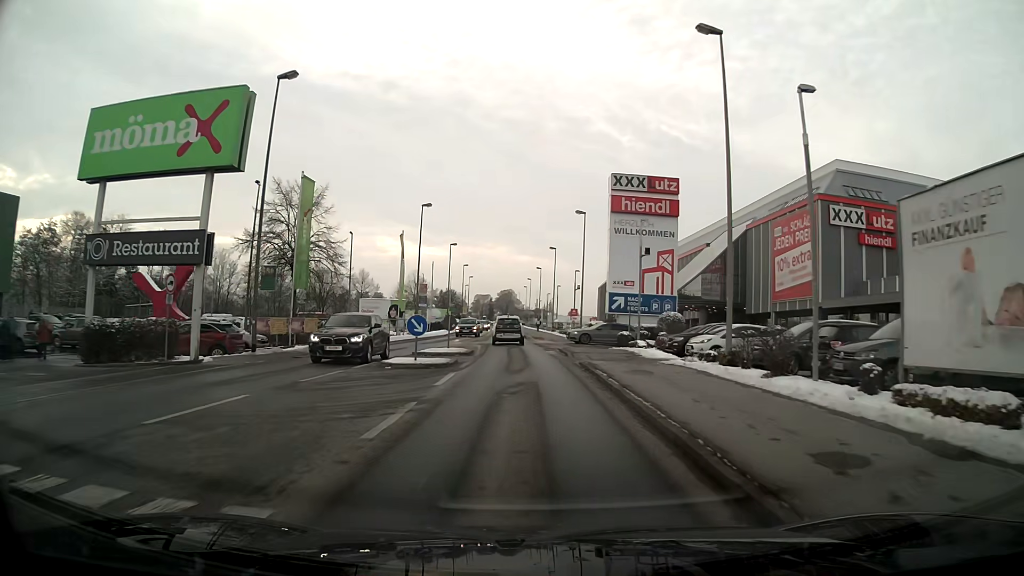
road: tertiary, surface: asphalt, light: Day
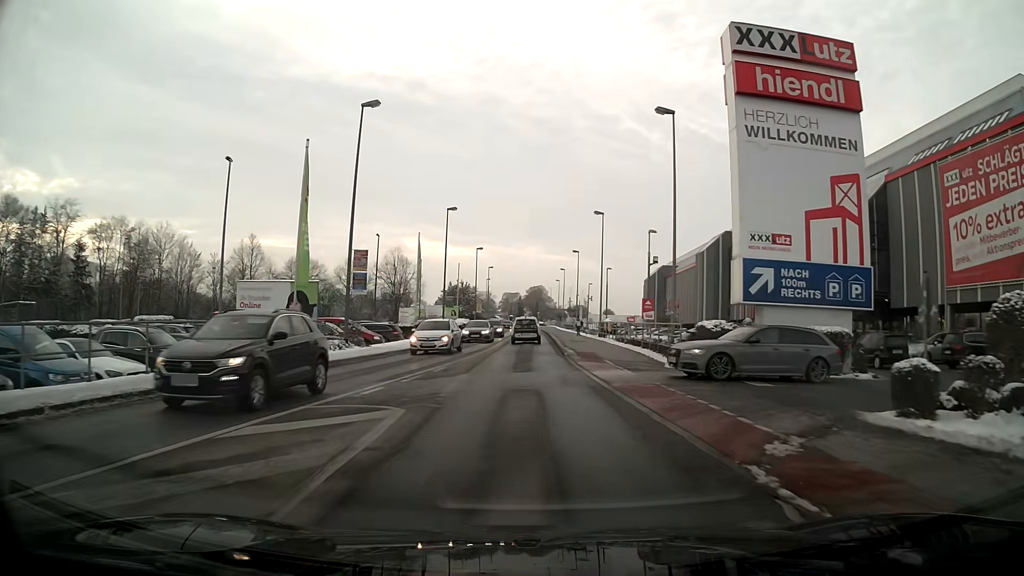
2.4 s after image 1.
(-0.5, +26.2) m; -3°
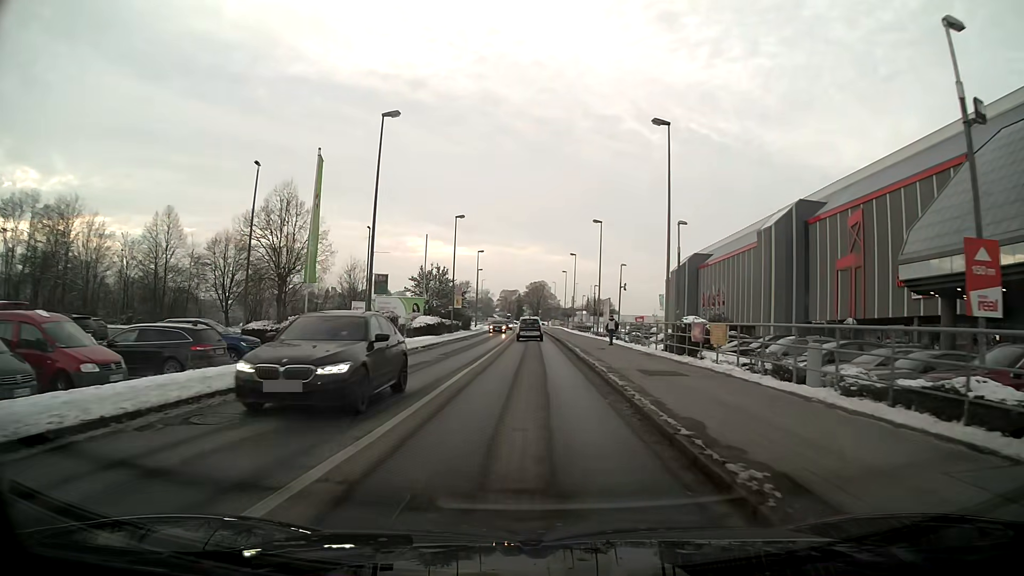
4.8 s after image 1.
(-0.1, +25.5) m; 0°
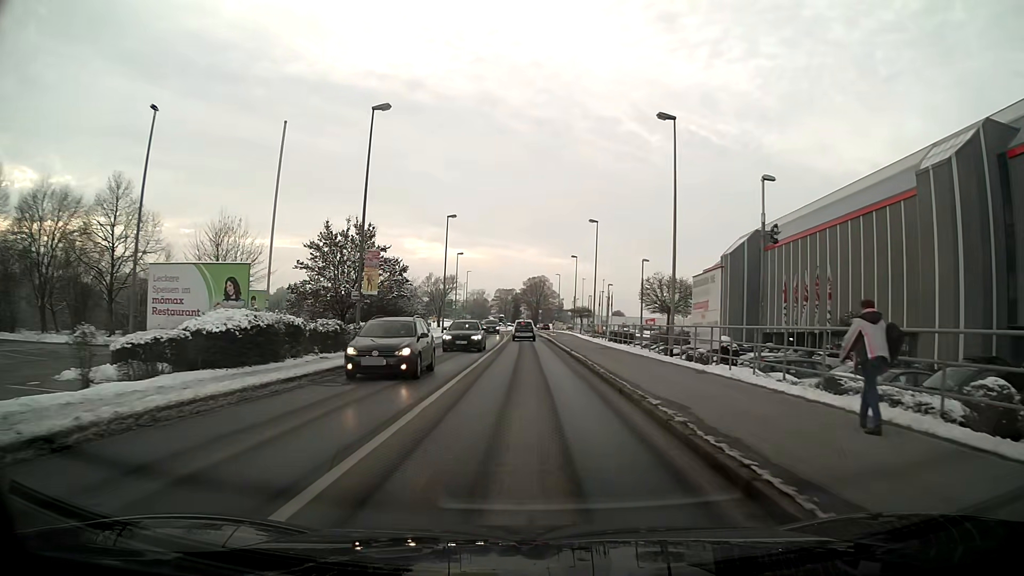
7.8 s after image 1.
(0.0, +31.3) m; 0°
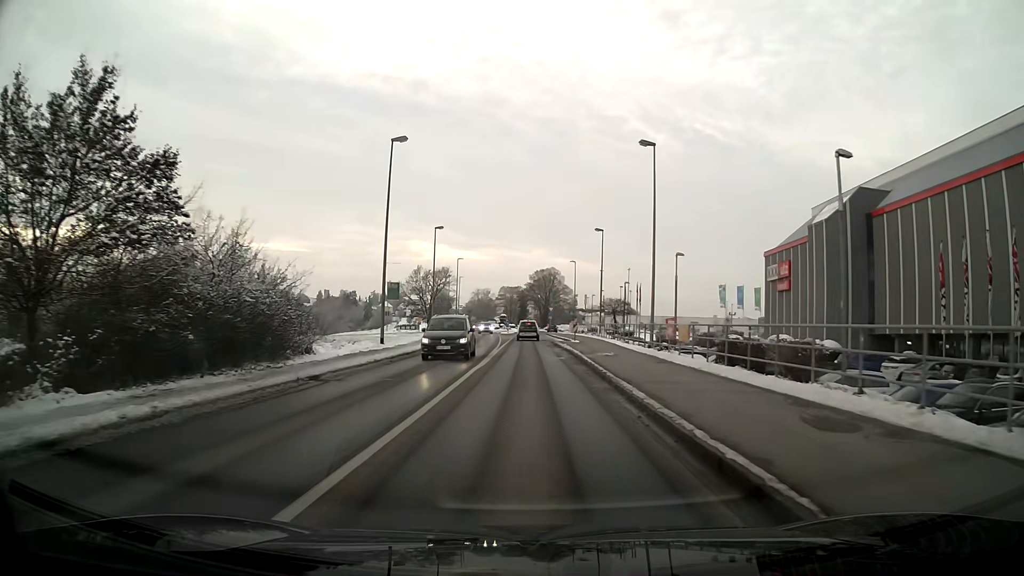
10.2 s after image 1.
(-0.2, +25.5) m; -1°
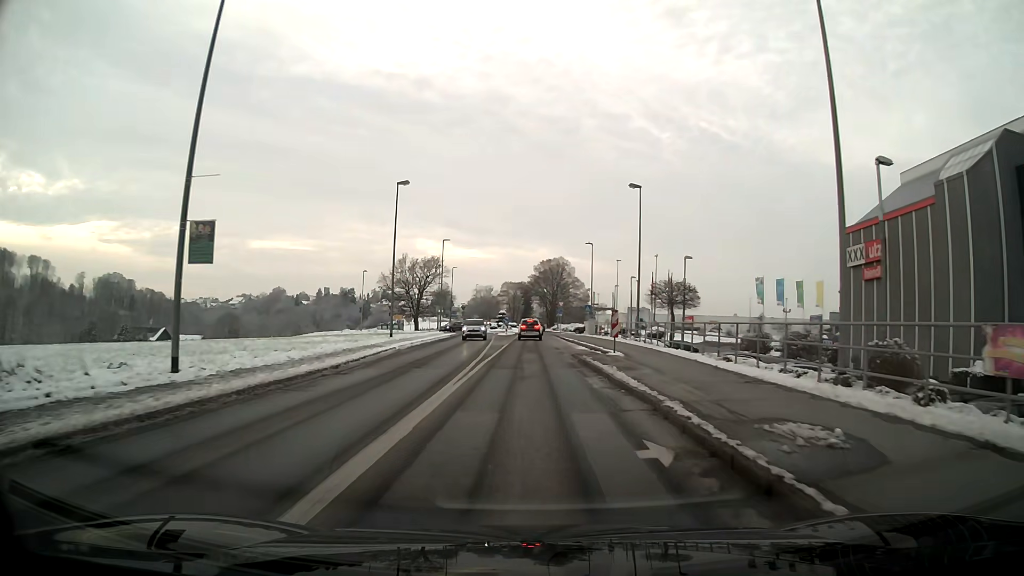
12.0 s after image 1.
(-0.1, +19.9) m; 0°
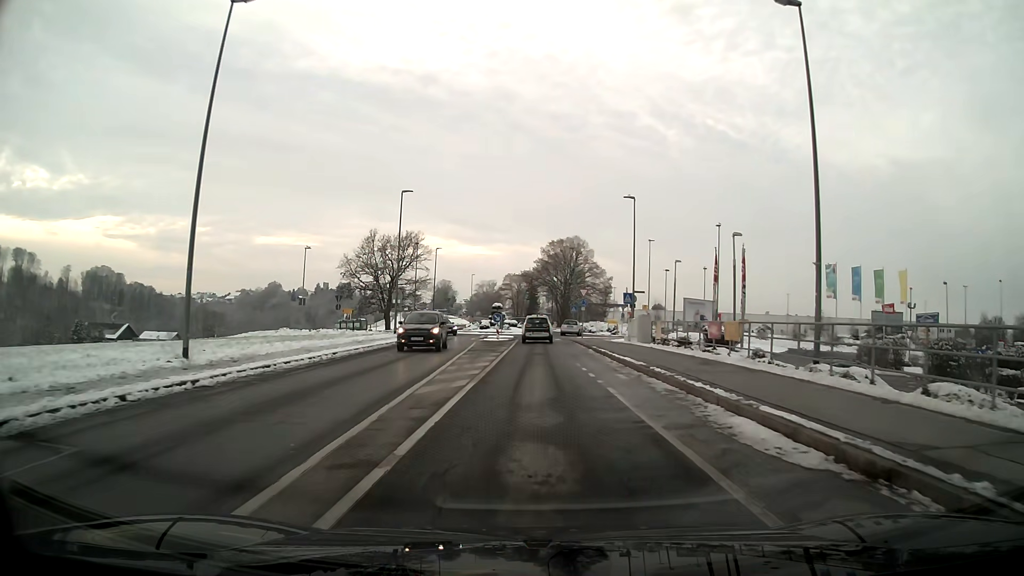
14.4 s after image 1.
(-0.1, +26.6) m; 0°
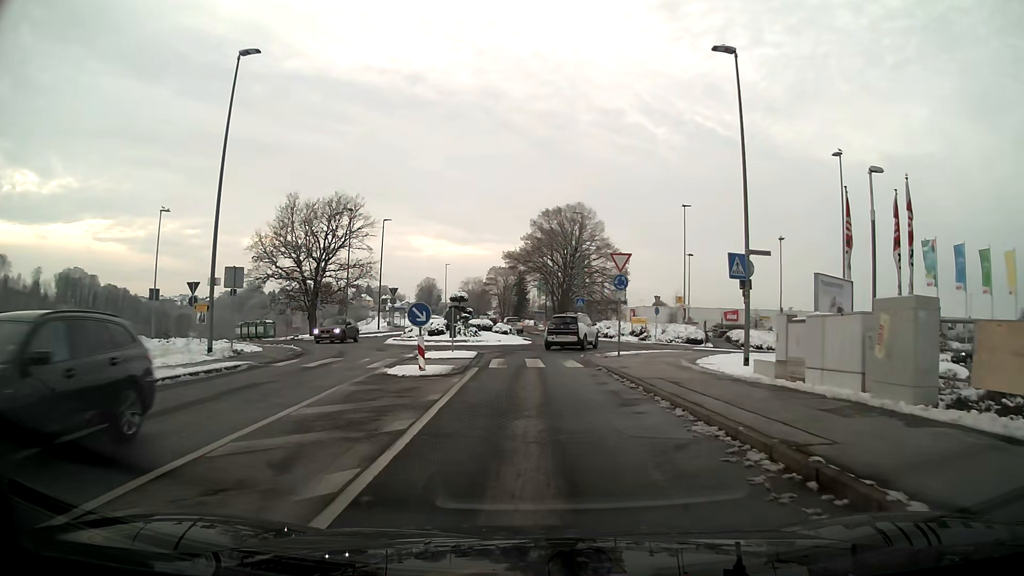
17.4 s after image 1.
(+0.2, +26.1) m; +1°
